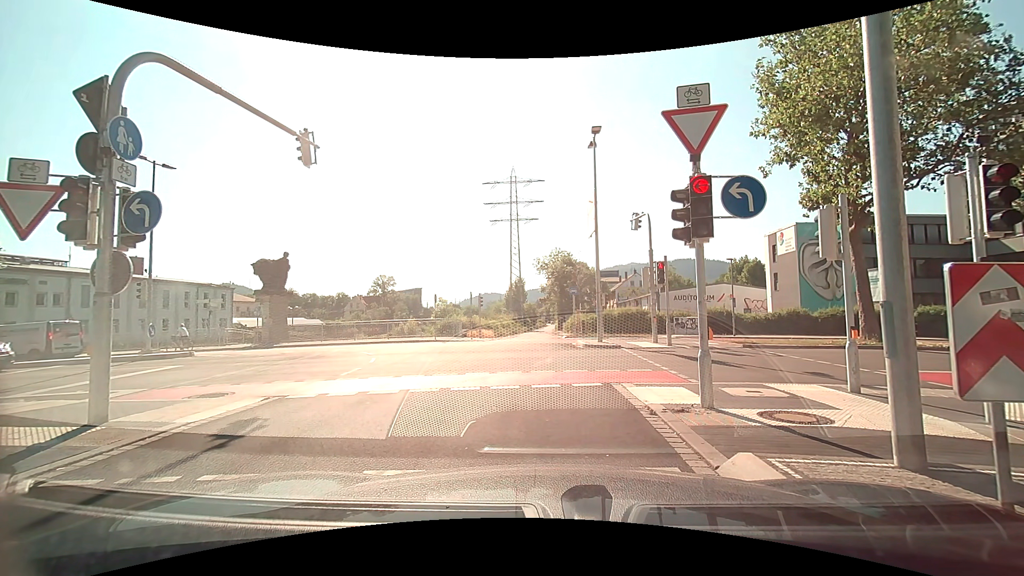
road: trunk_link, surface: asphalt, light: Day
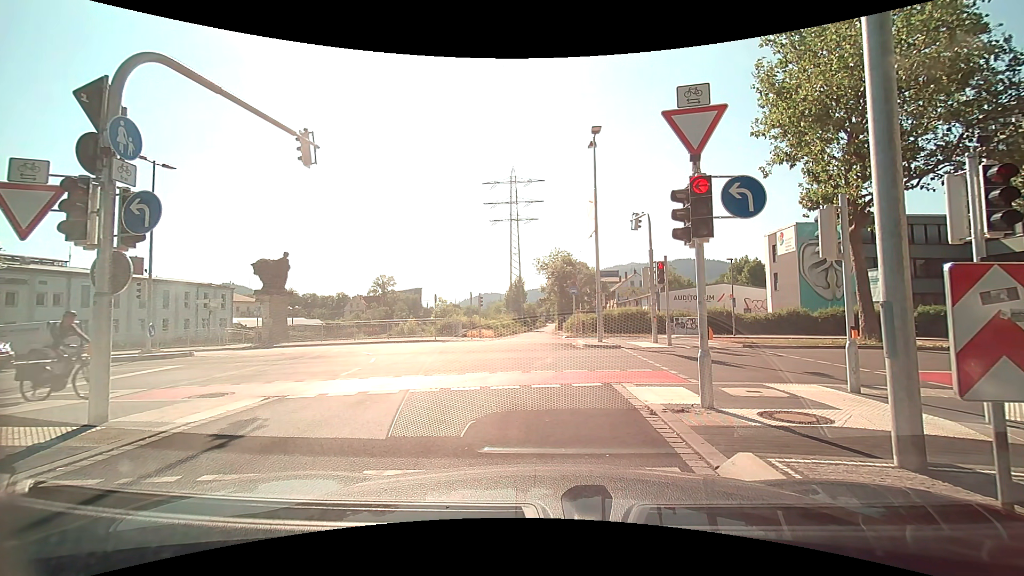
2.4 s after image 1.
(0.0, 0.0) m; 0°
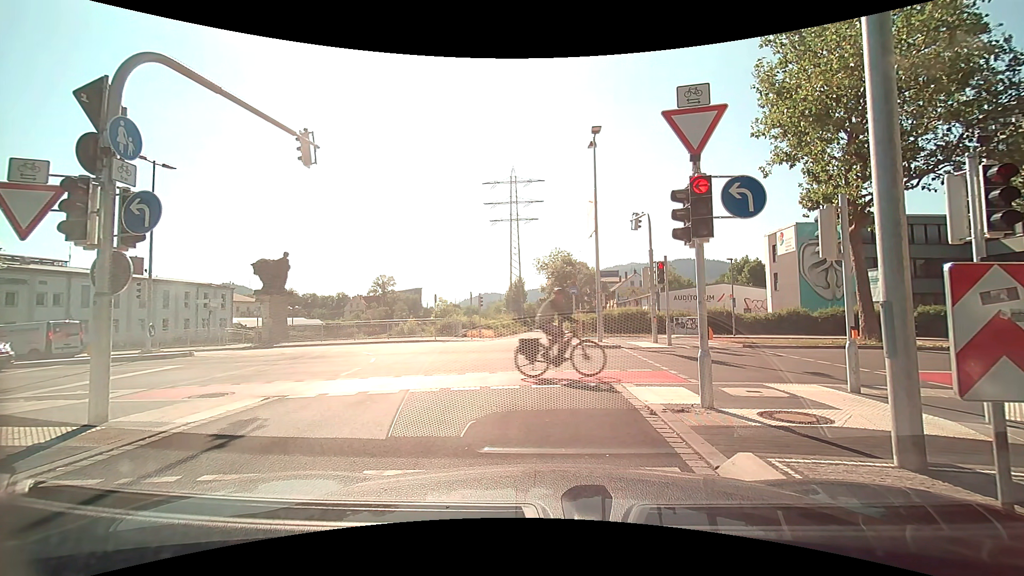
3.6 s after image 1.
(0.0, 0.0) m; 0°
